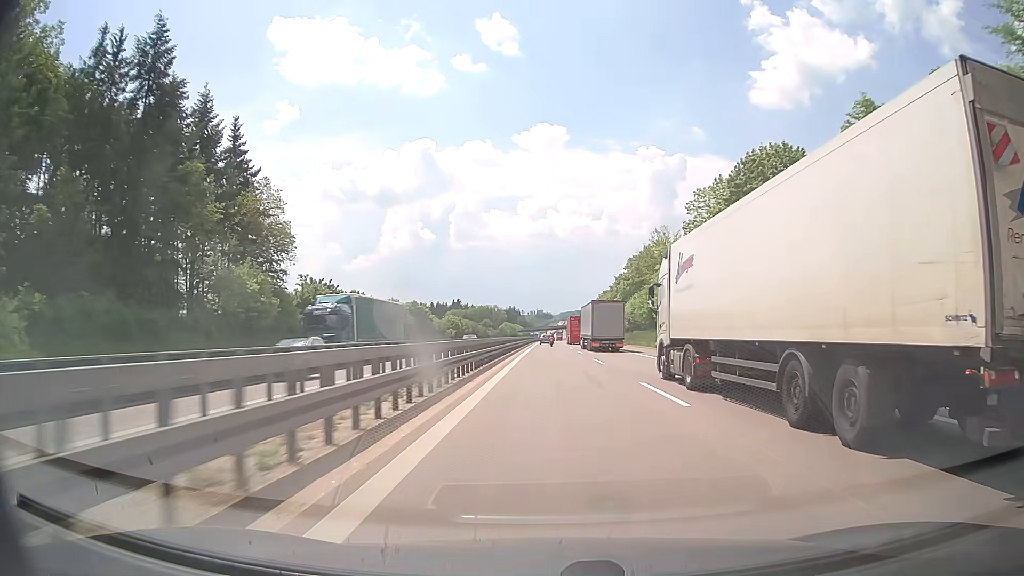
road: motorway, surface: concrete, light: Day
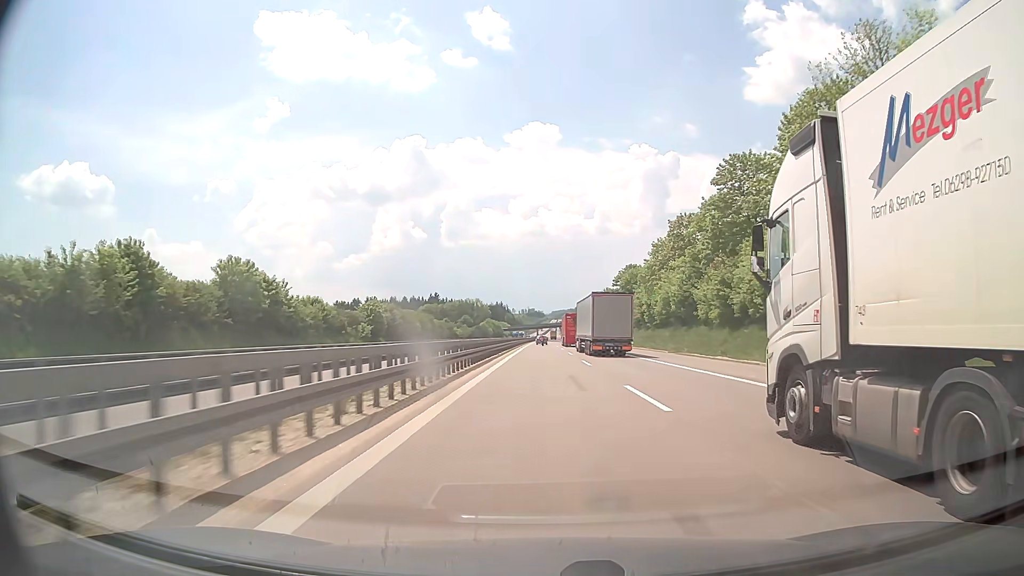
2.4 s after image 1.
(+0.2, +72.7) m; 0°
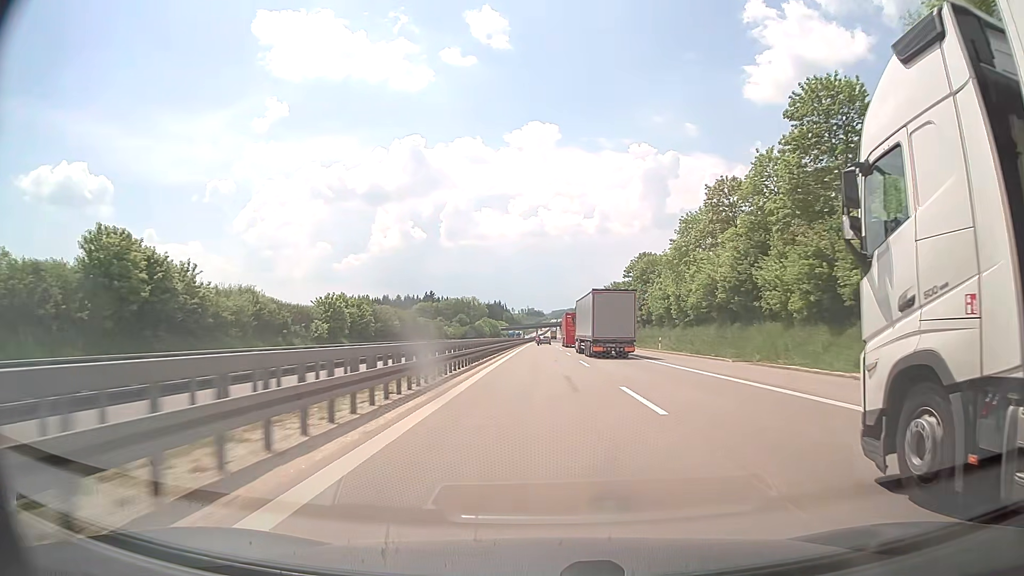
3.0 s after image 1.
(0.0, +18.4) m; 0°
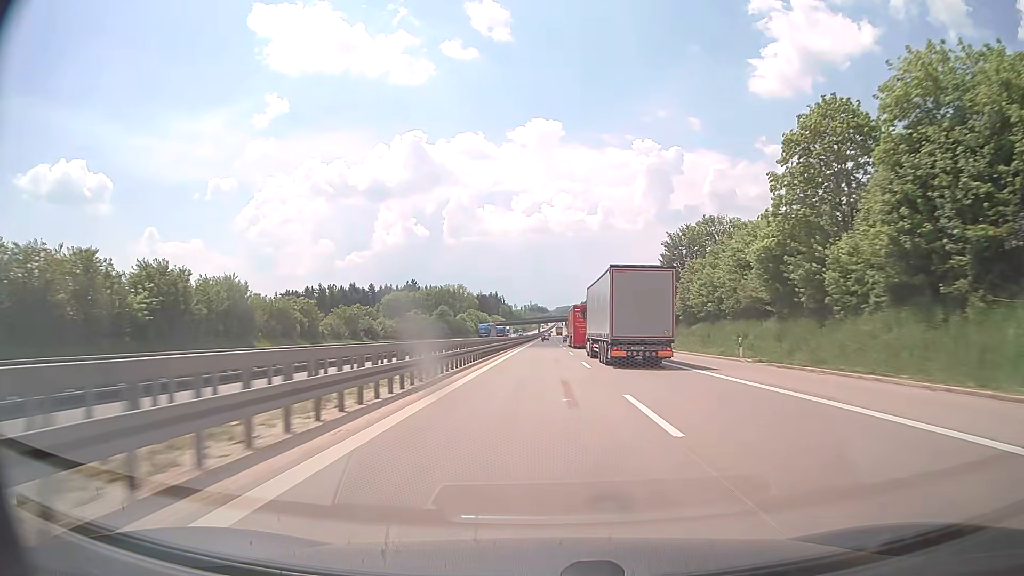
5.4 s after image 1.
(+0.5, +74.6) m; 0°
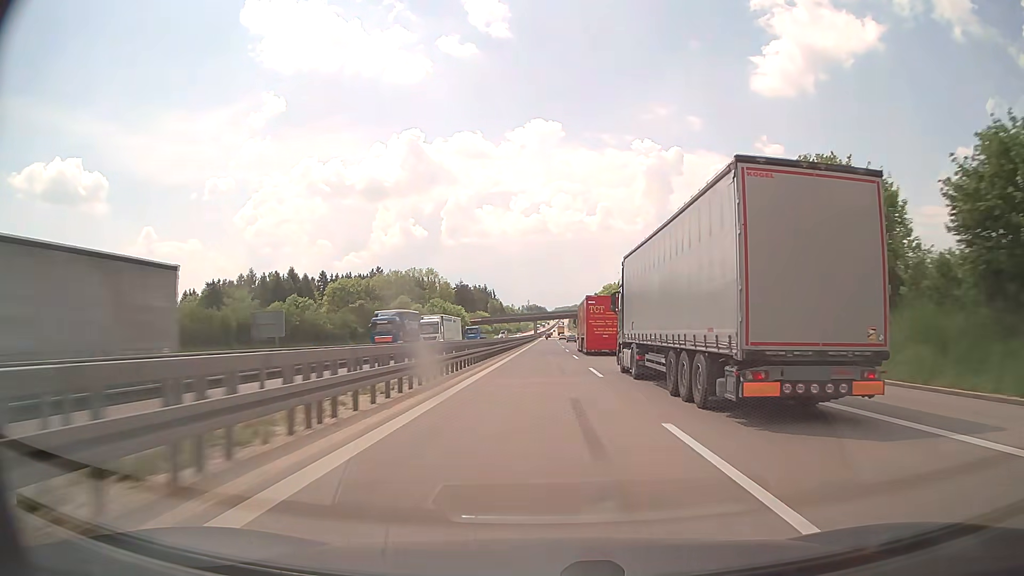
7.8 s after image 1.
(+0.1, +76.9) m; 0°
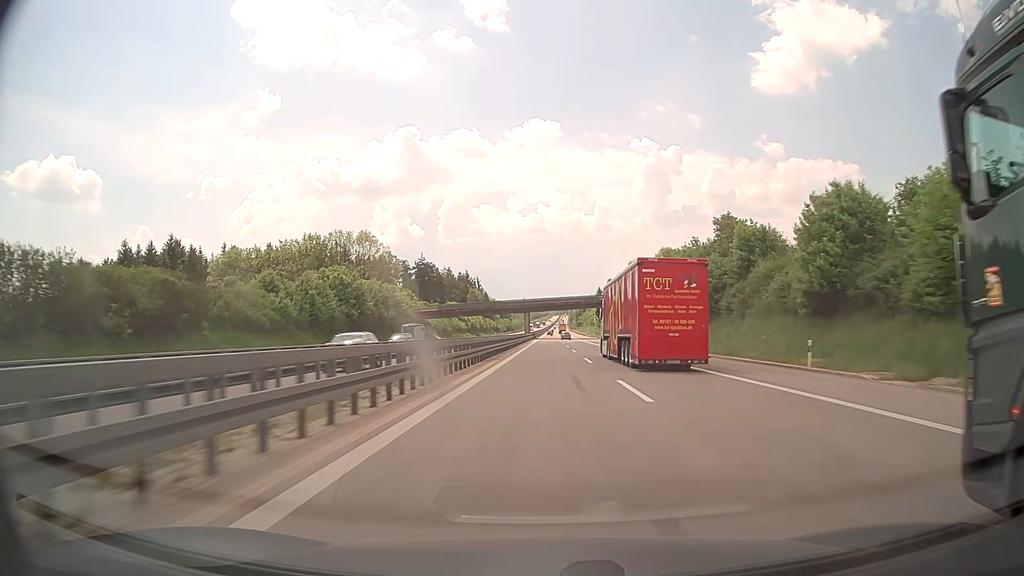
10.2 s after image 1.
(+0.1, +81.1) m; 0°
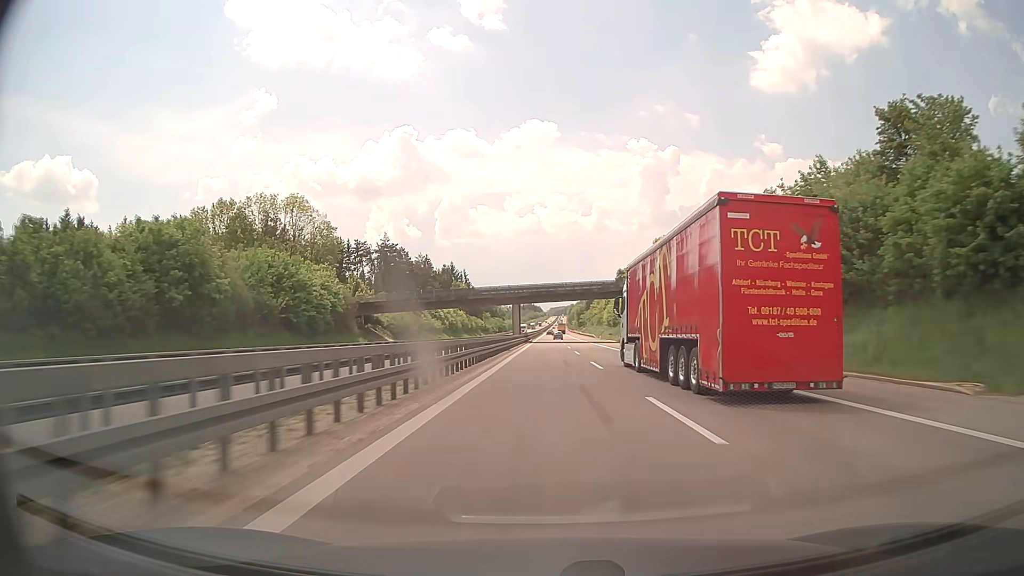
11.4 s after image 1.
(+0.1, +41.1) m; 0°
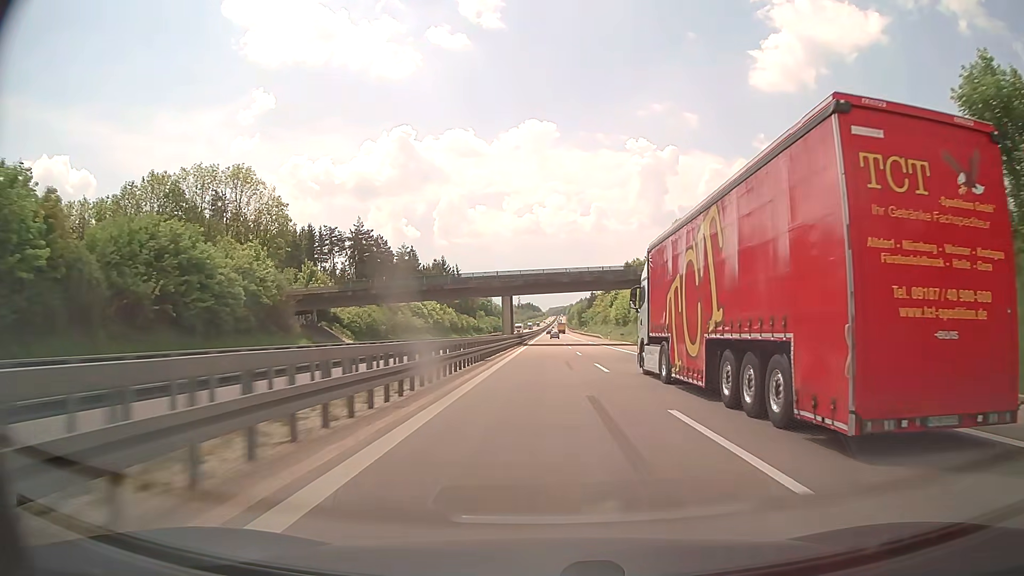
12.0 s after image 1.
(0.0, +20.6) m; 0°
(0, +10) (0, +20) (0, +30) (0, +40) (0, +50) (0, +60) (0, +70) (0, +80) (0, +90) (+1, +100) m
